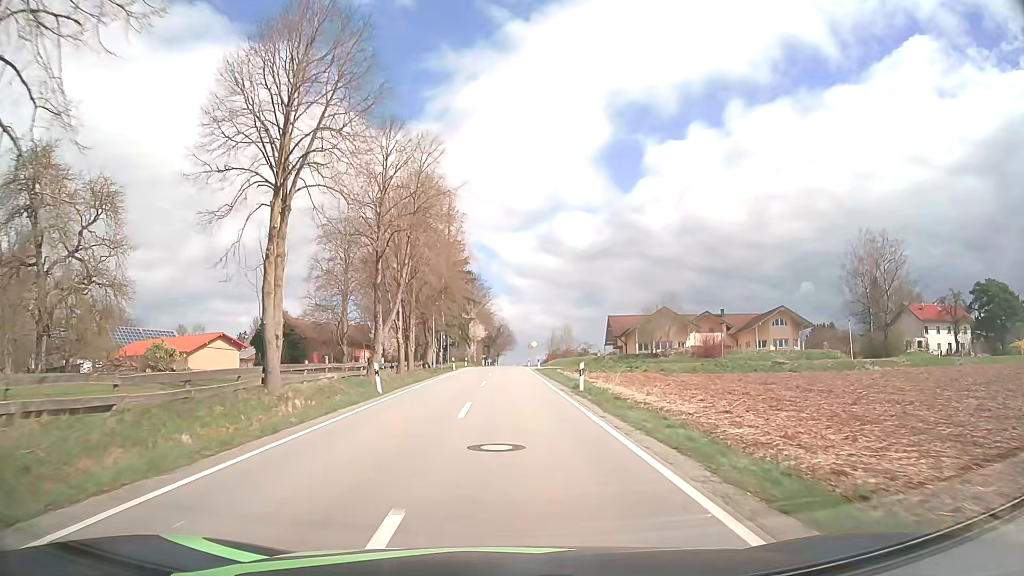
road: tertiary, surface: asphalt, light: Day
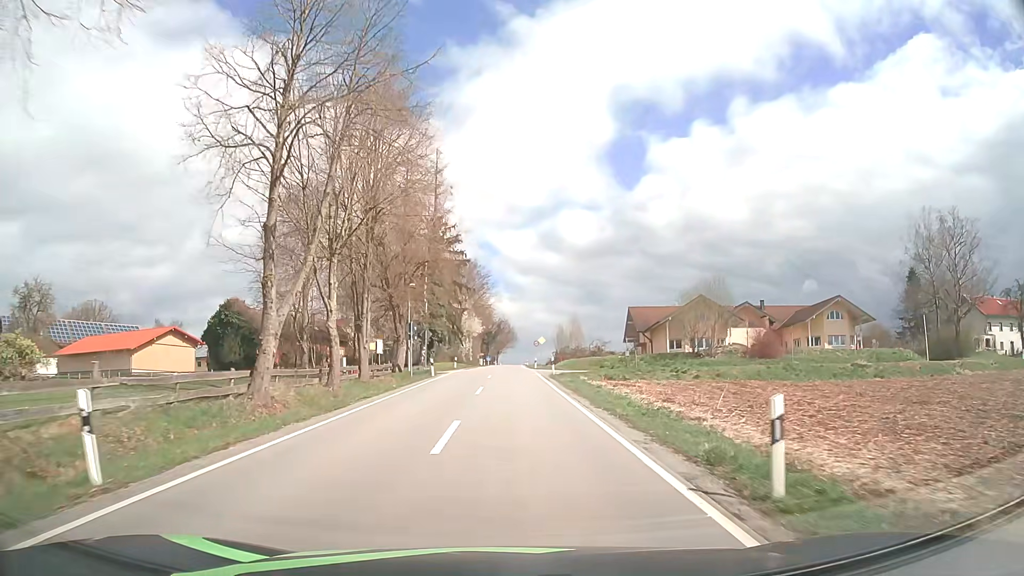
(+0.1, +16.9) m; +1°
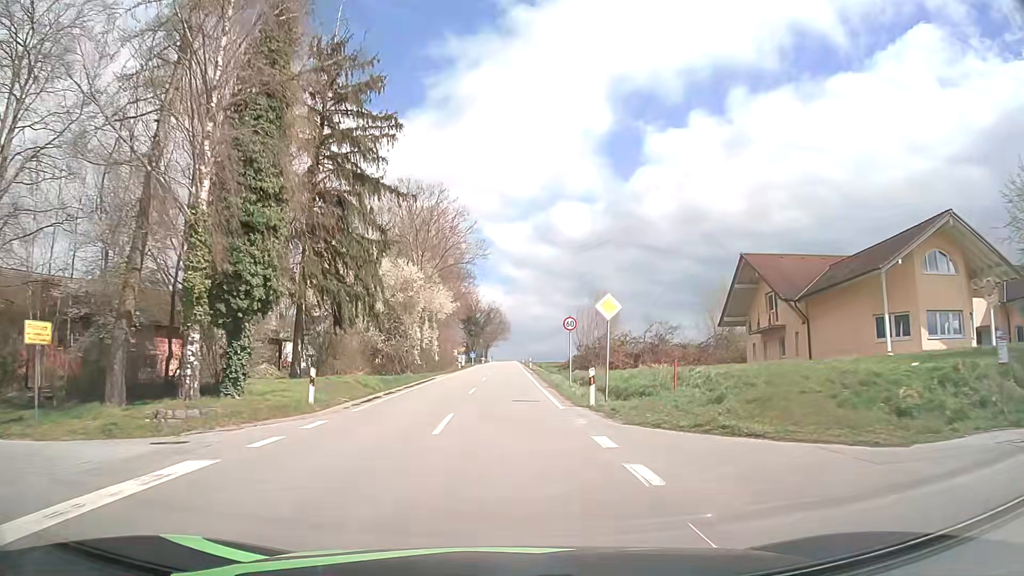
(+0.2, +44.8) m; 0°
(0, +10) (0, +20) (0, +30) (0, +40) (0, +50) (0, +60) (0, +70) (0, +80) (0, +90) (+1, +100) m
